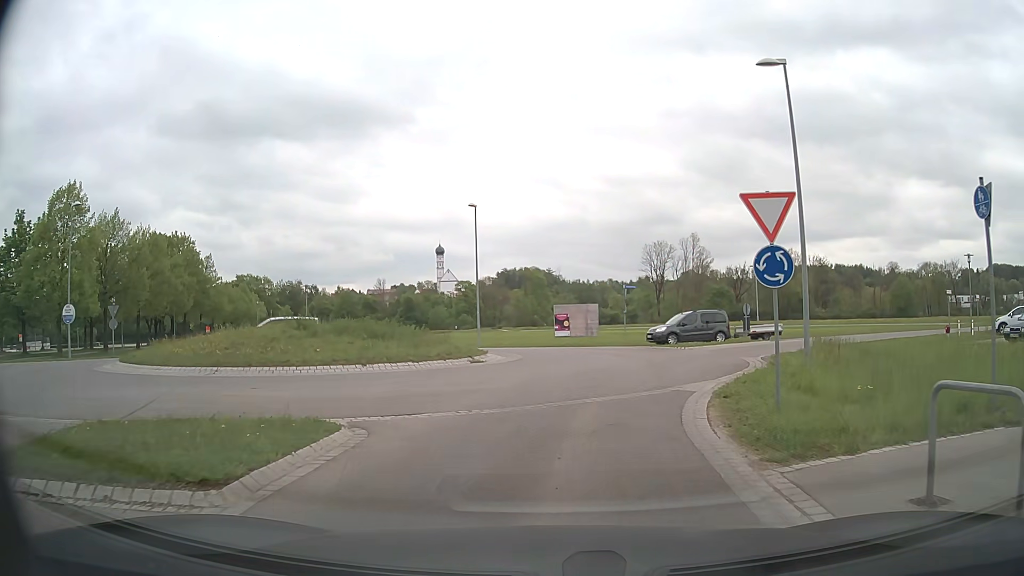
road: tertiary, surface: asphalt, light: Day
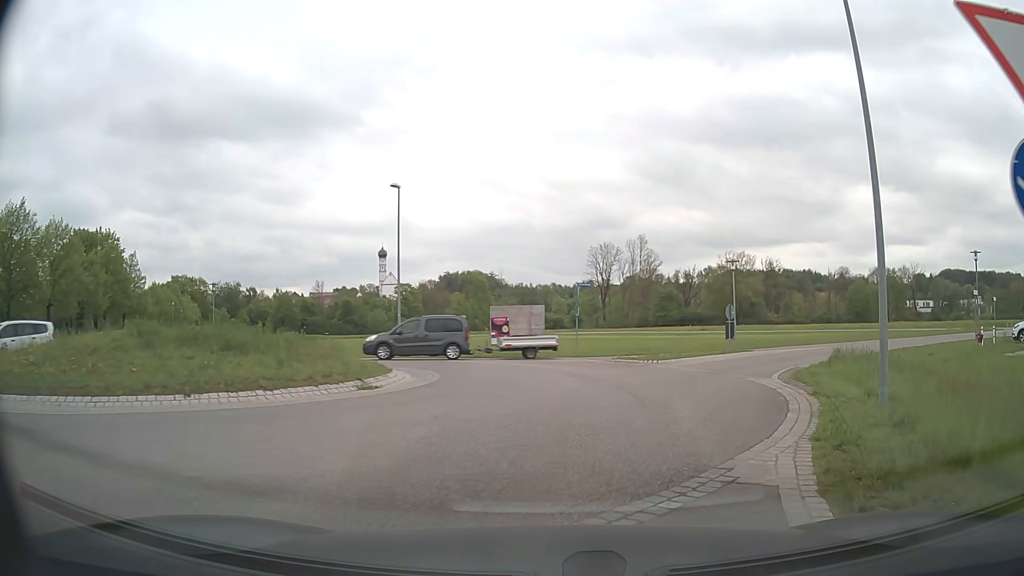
(+0.2, +6.8) m; +5°
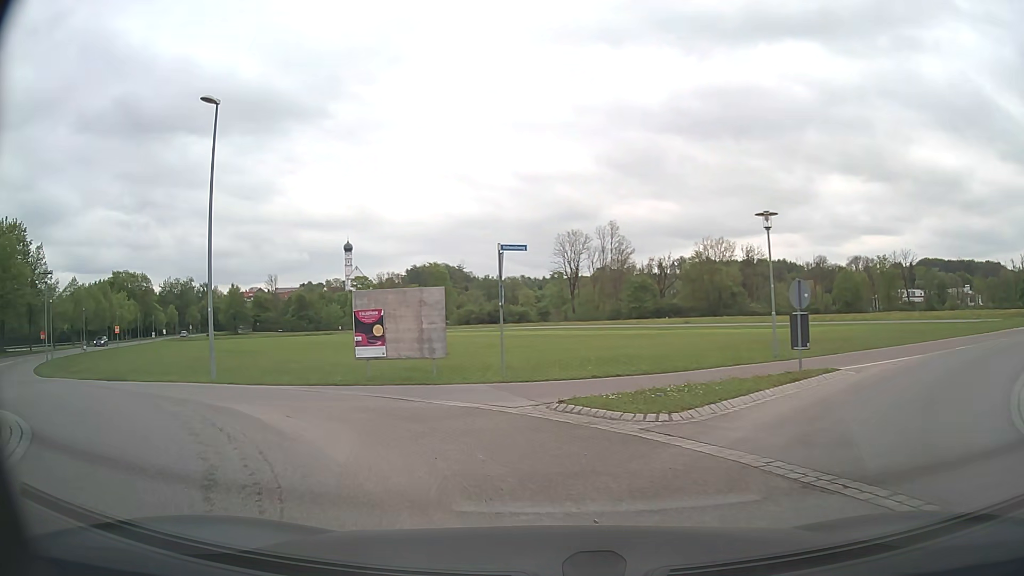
(+1.6, +13.8) m; +2°
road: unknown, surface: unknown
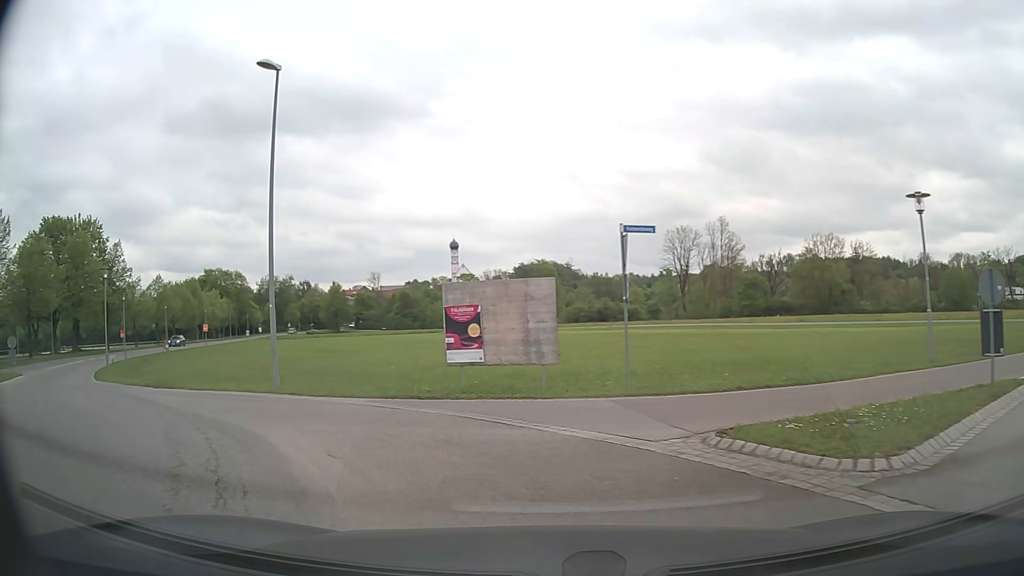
(-0.2, +3.1) m; -10°
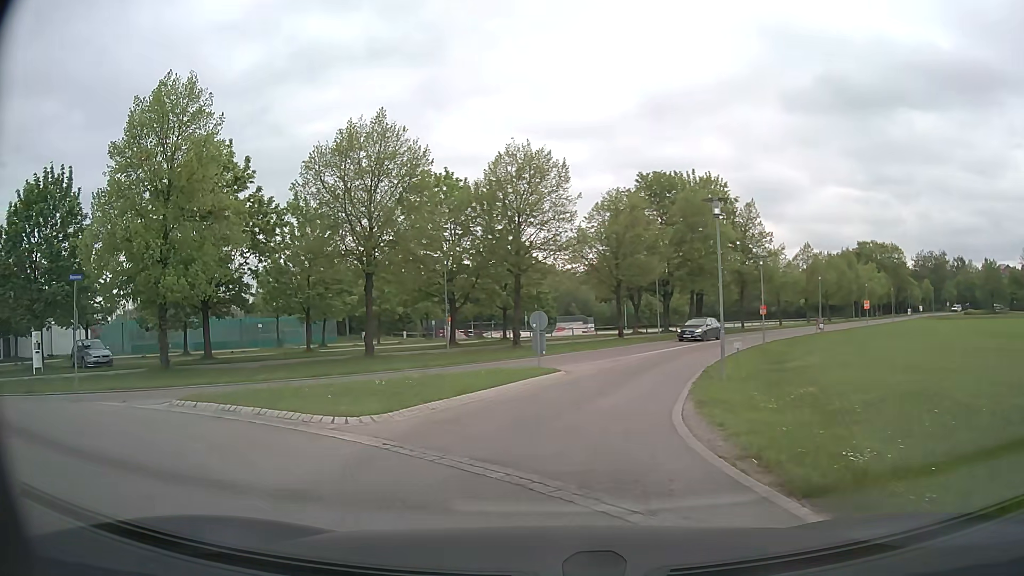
(-6.5, +12.2) m; -55°
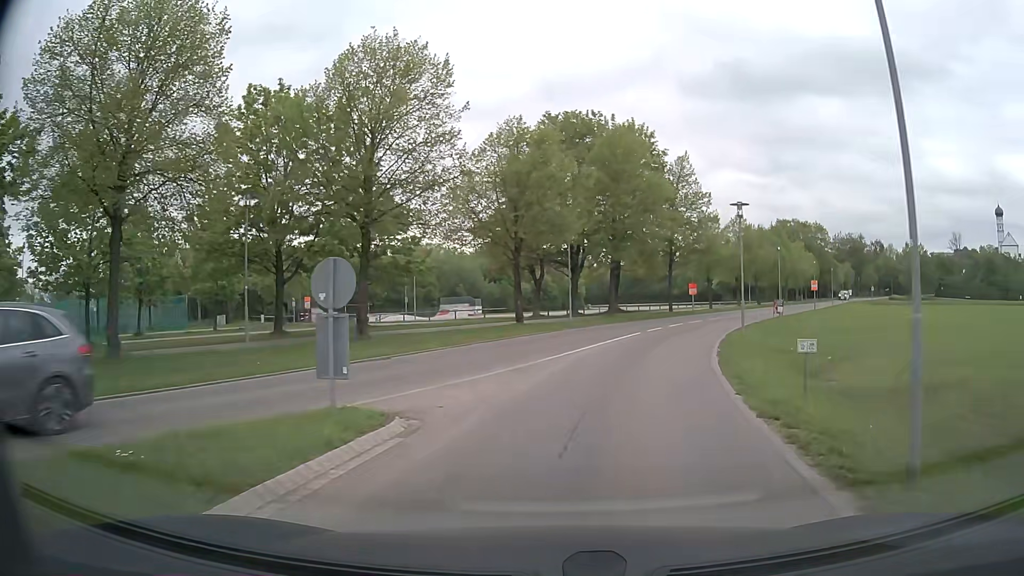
(+0.7, +13.8) m; +10°
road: tertiary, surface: asphalt
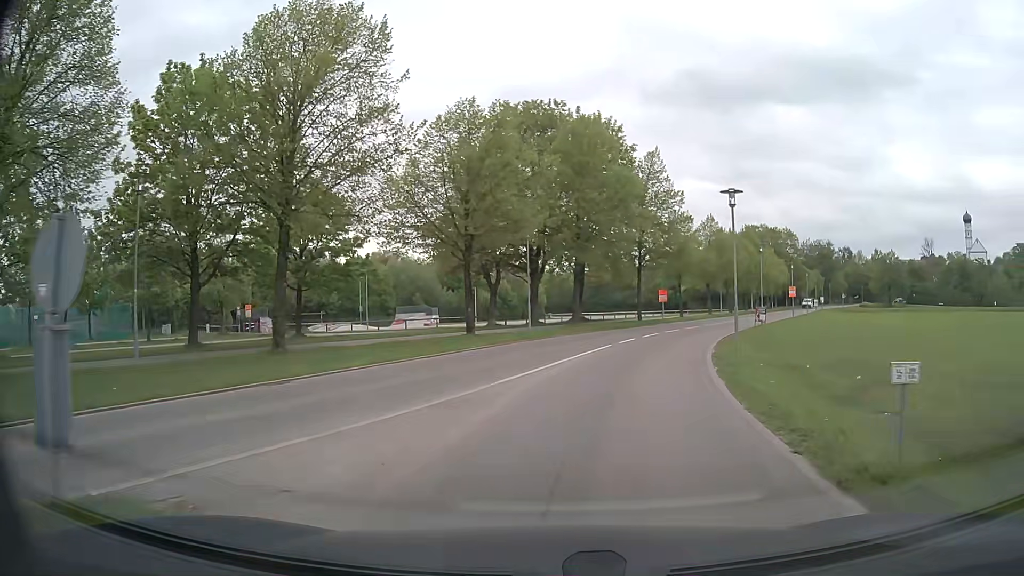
(+0.2, +4.4) m; +3°
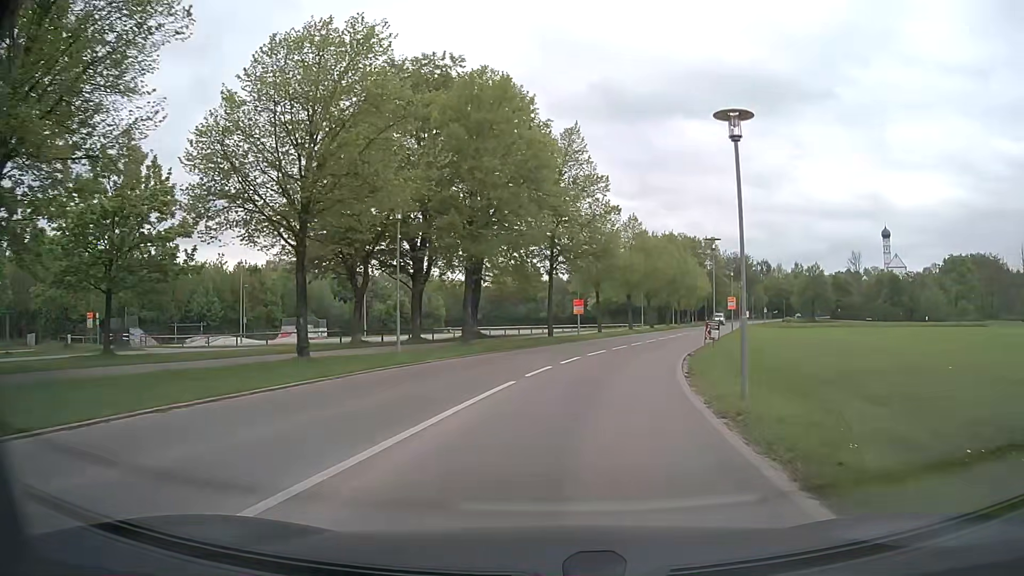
(+0.7, +9.9) m; +8°
(+1, +10) (+2, +20) (+5, +30) (+8, +39) (+11, +49) (+14, +58) (+17, +68) (+20, +77) (+23, +87) (+27, +96) m
